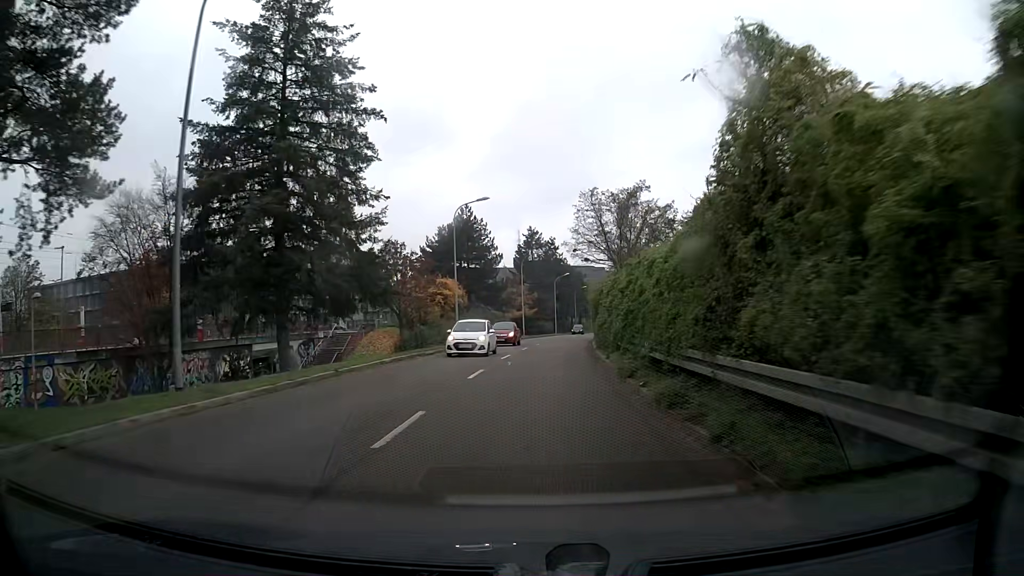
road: tertiary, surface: asphalt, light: Day
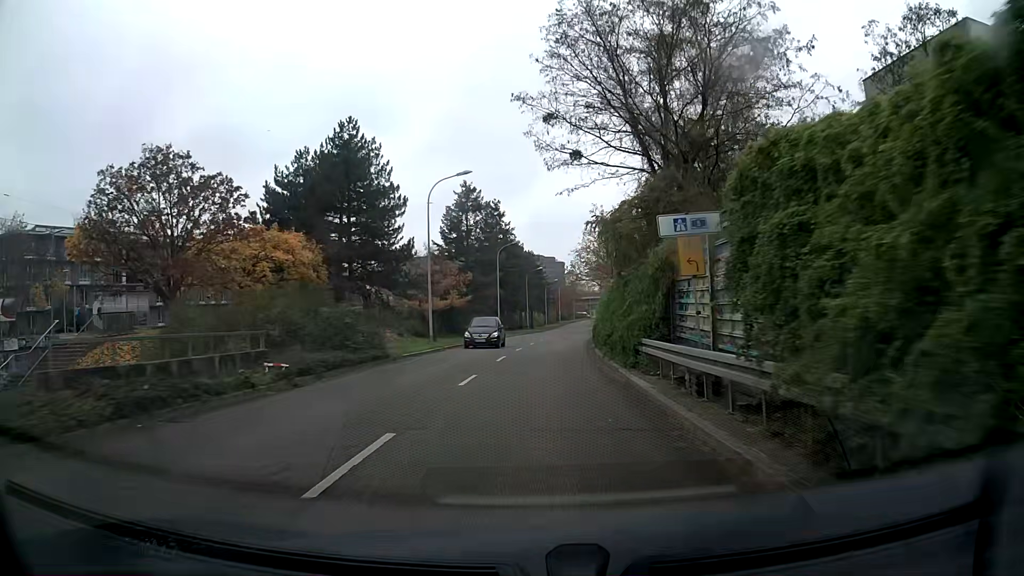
(+1.4, +37.9) m; +4°
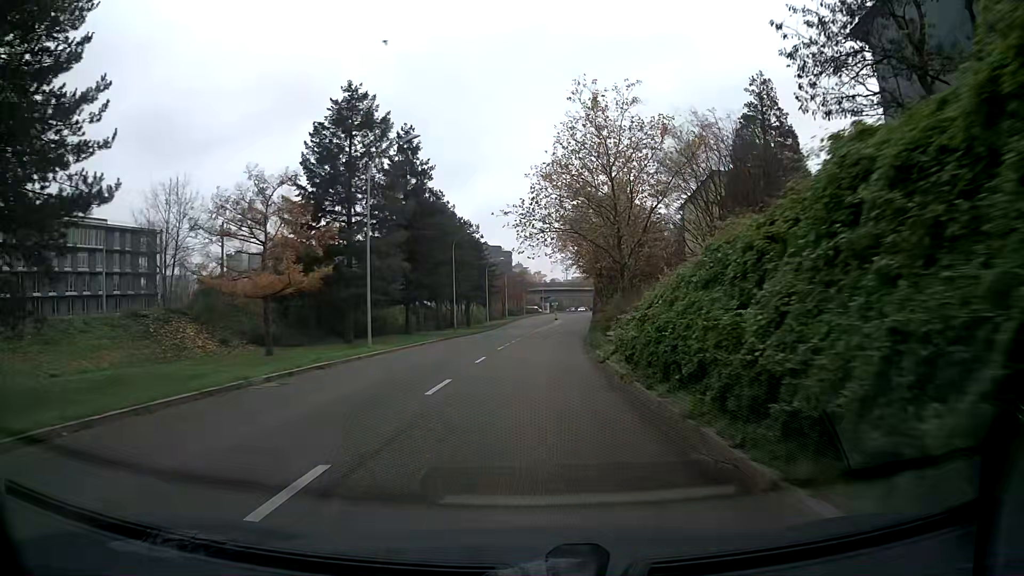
(+1.5, +37.8) m; +4°
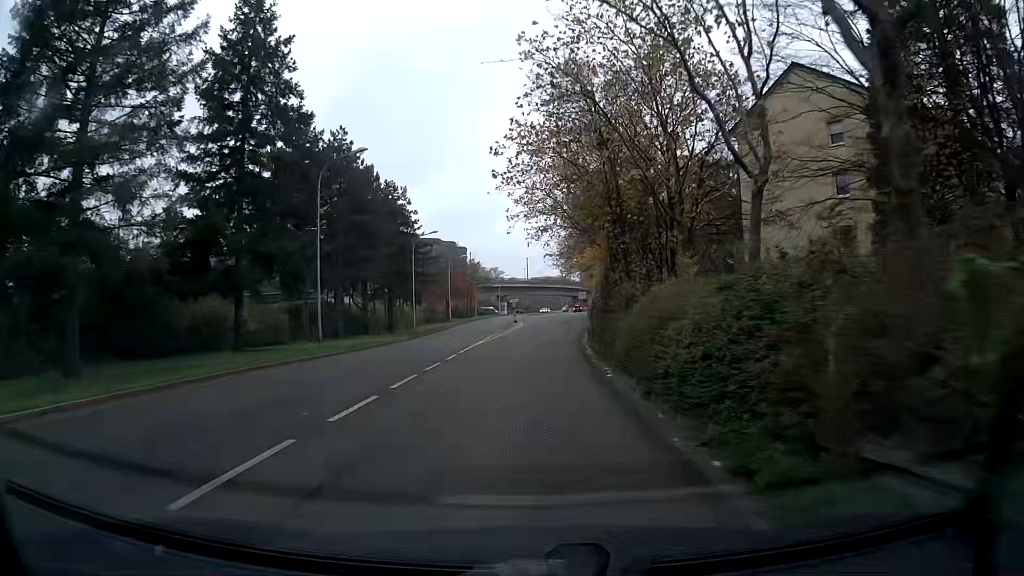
(+0.9, +30.1) m; +3°
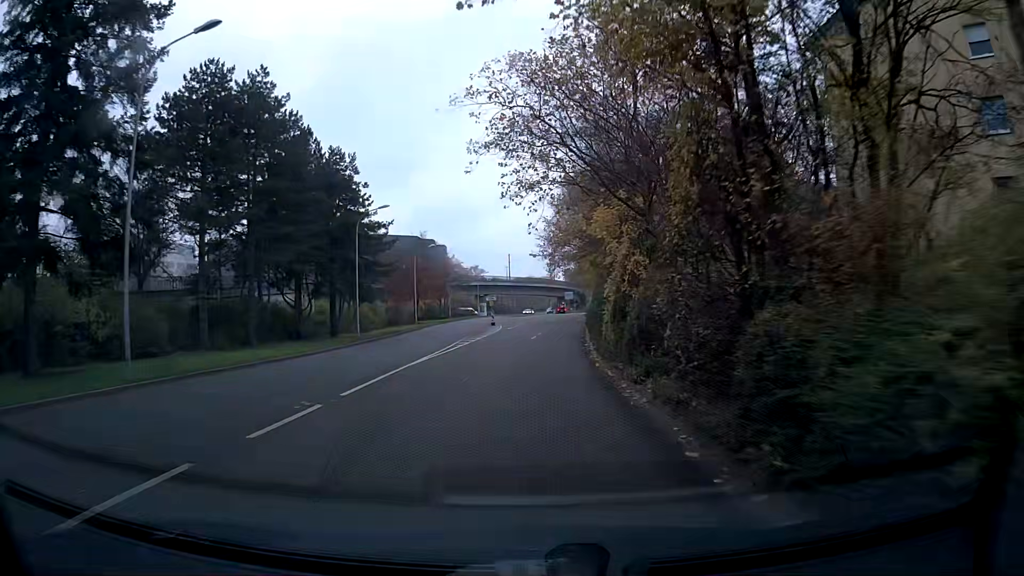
(+0.2, +15.0) m; +2°
